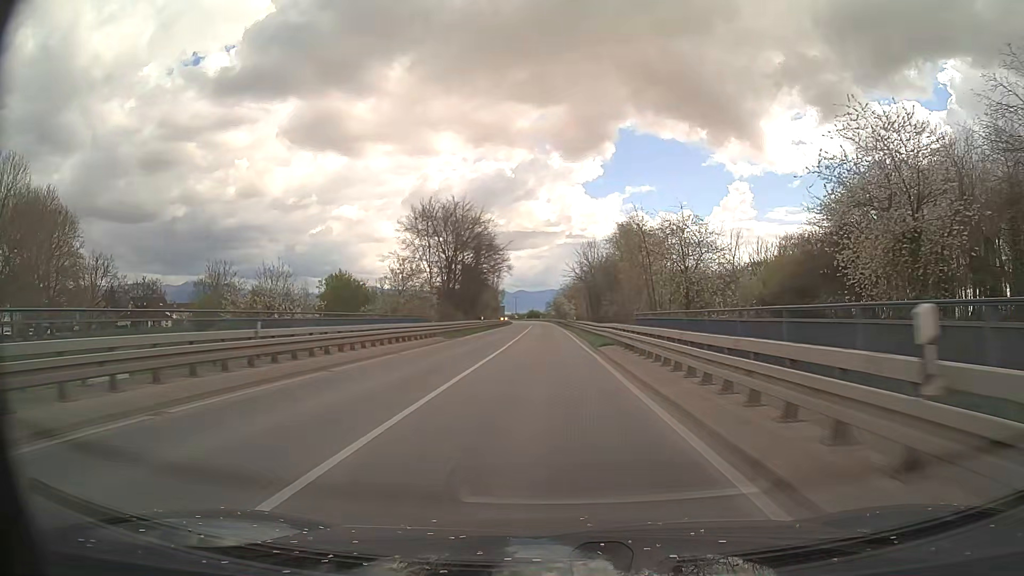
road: primary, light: Day
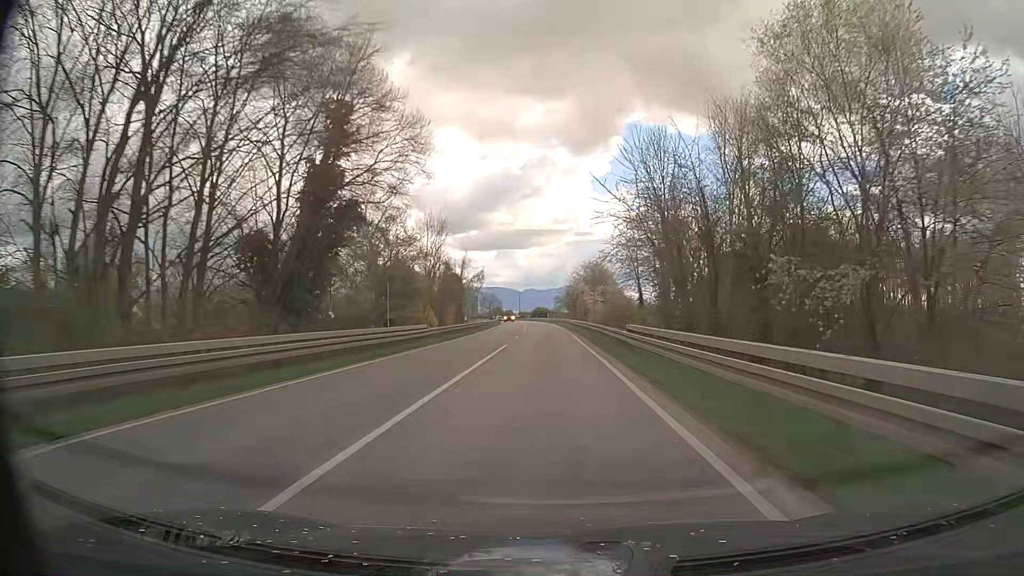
(-0.4, +61.8) m; -1°
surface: asphalt
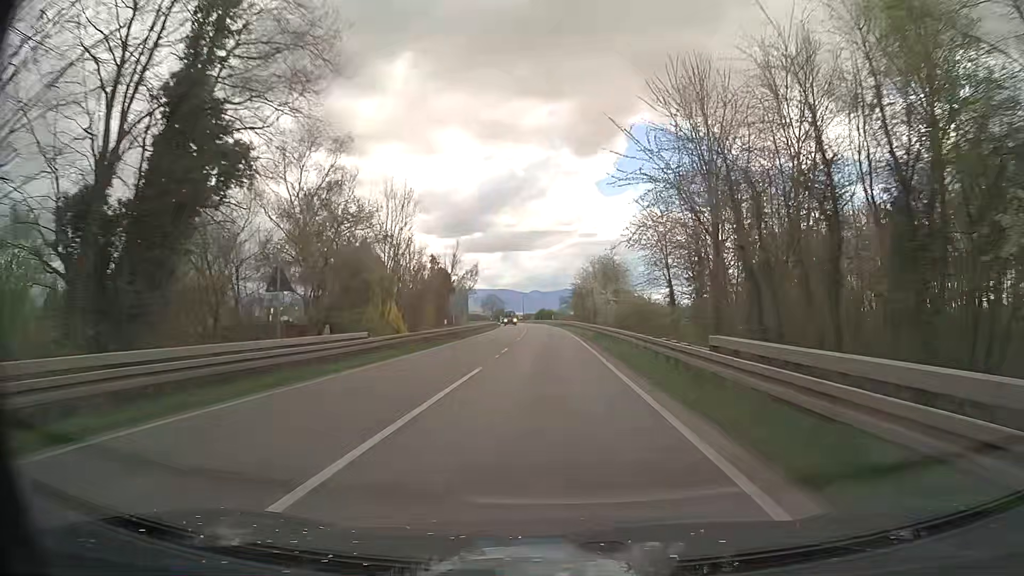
(-0.1, +12.4) m; -1°
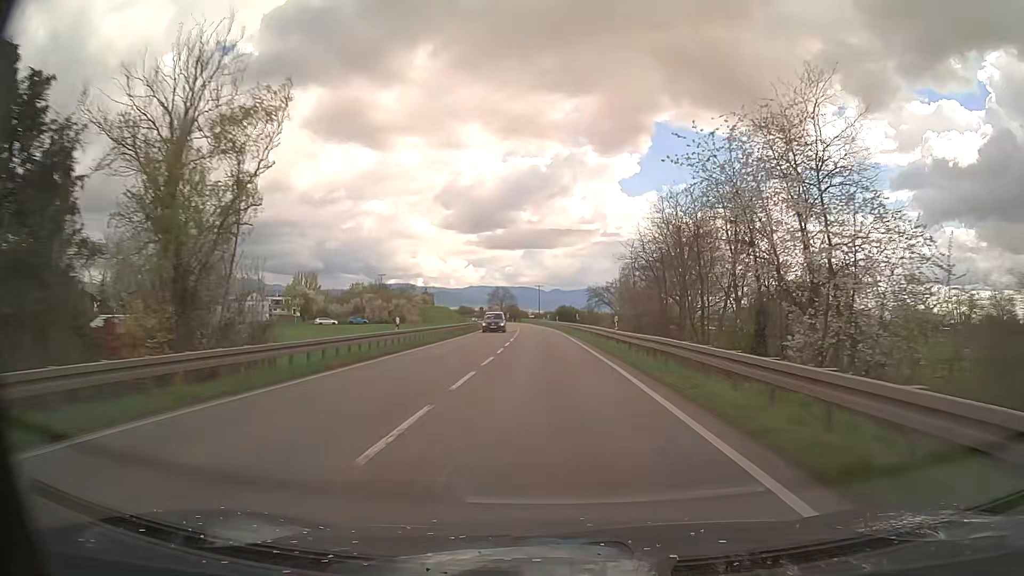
(-0.6, +61.8) m; -2°
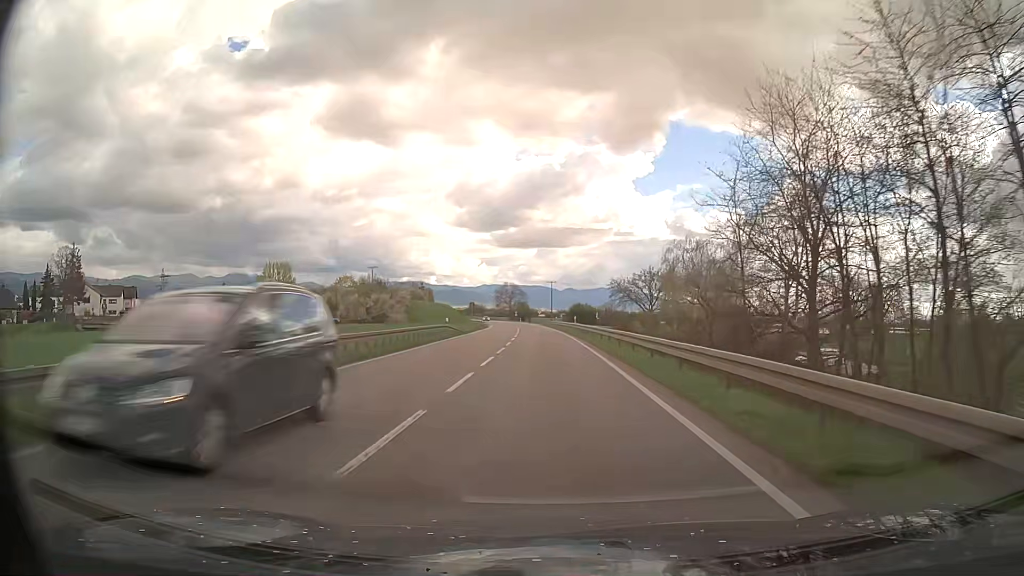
(-0.1, +24.7) m; -1°
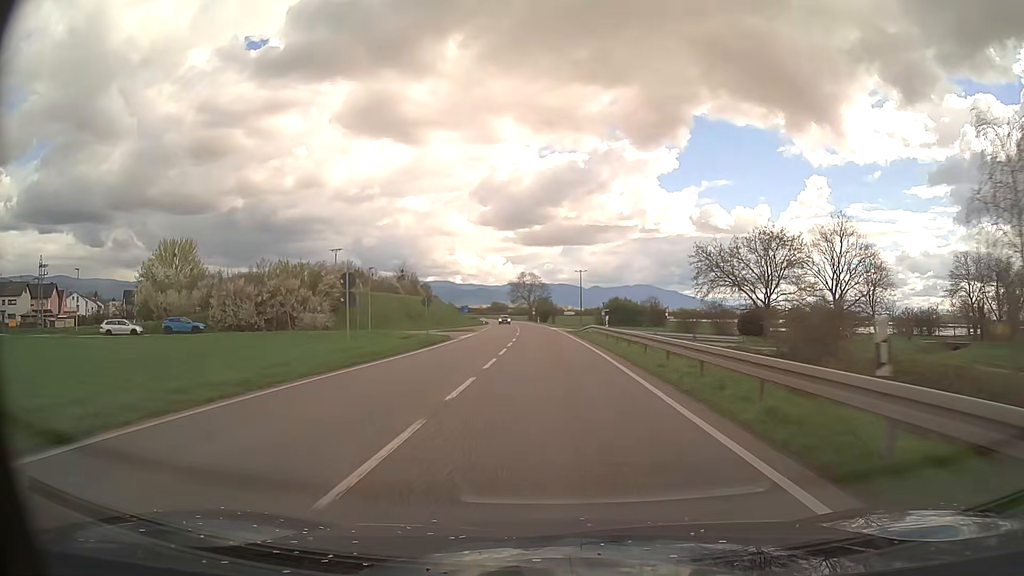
(-0.8, +49.4) m; -2°
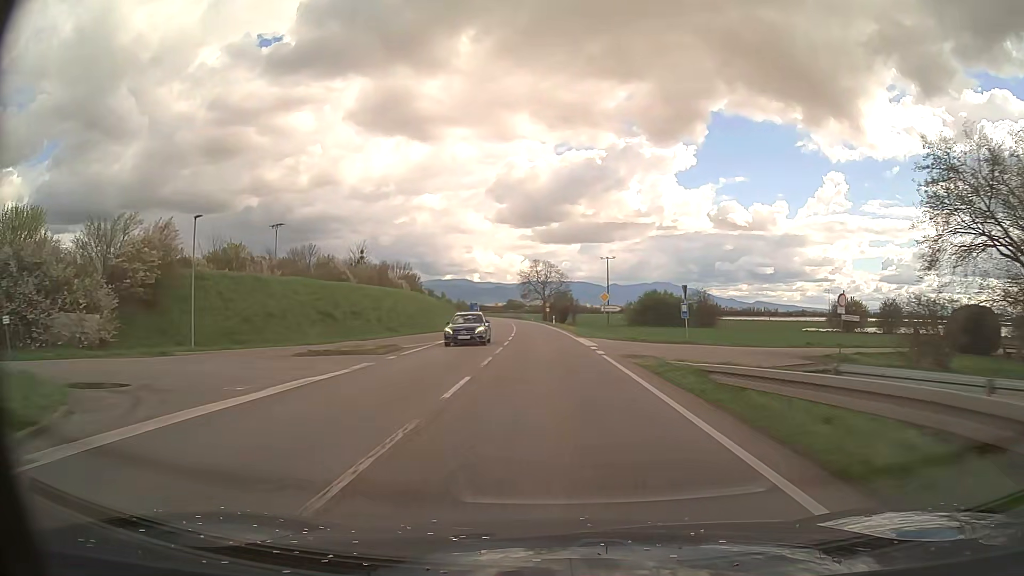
(-0.5, +37.2) m; -2°
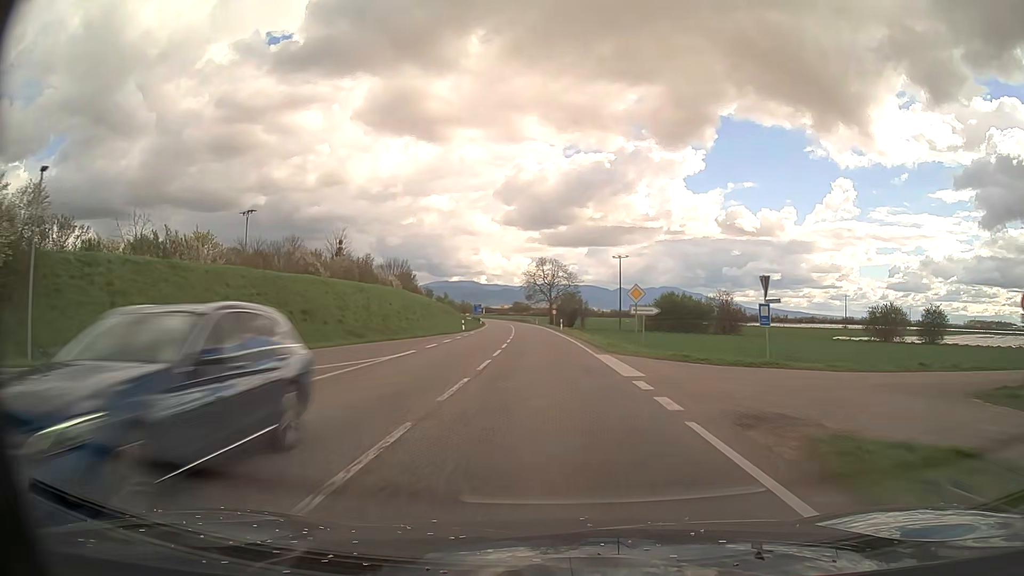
(-0.1, +12.4) m; 0°
(0, +10) (0, +20) (-1, +30) (-1, +40) (-2, +50) (-2, +60) (-3, +70) (-3, +80) (-4, +90) (-5, +100) m
